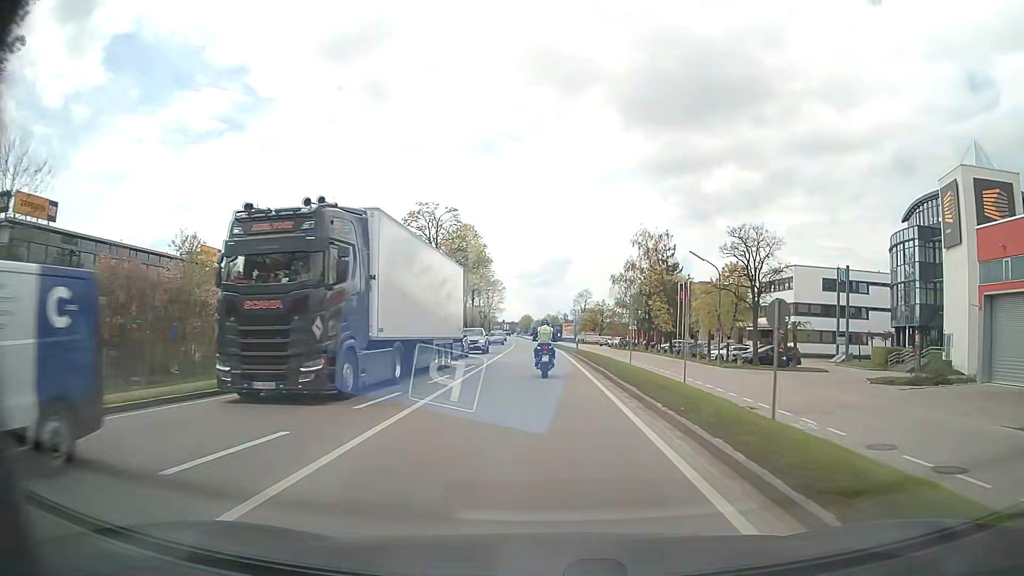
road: primary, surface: asphalt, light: Day
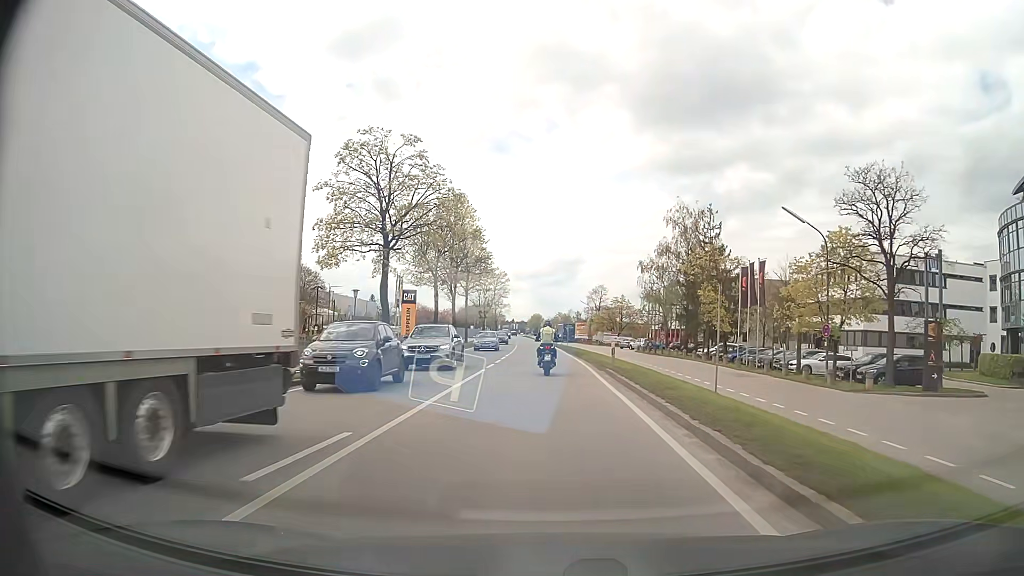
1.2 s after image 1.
(-0.1, +18.1) m; -1°
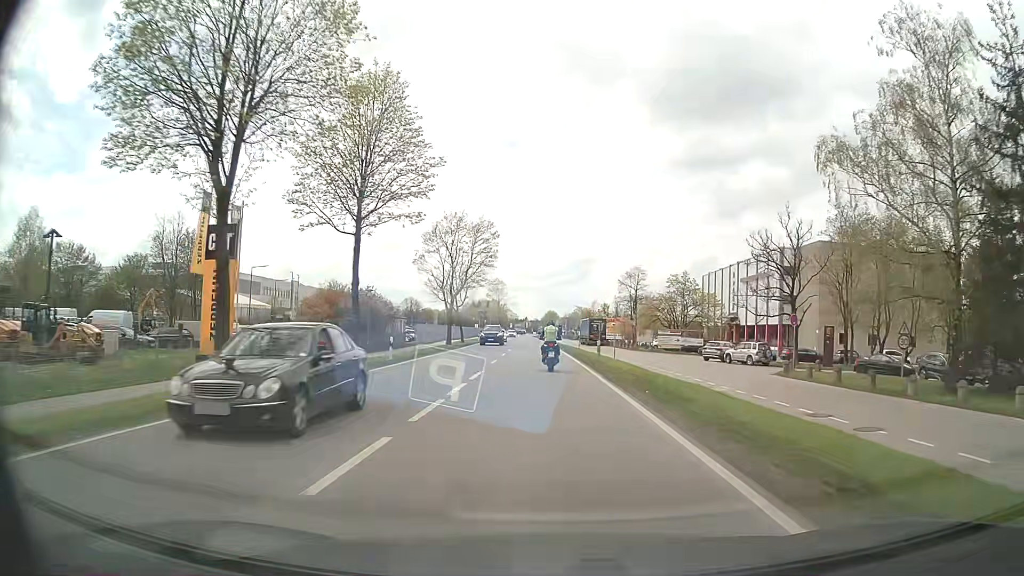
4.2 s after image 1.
(-0.6, +47.1) m; -1°
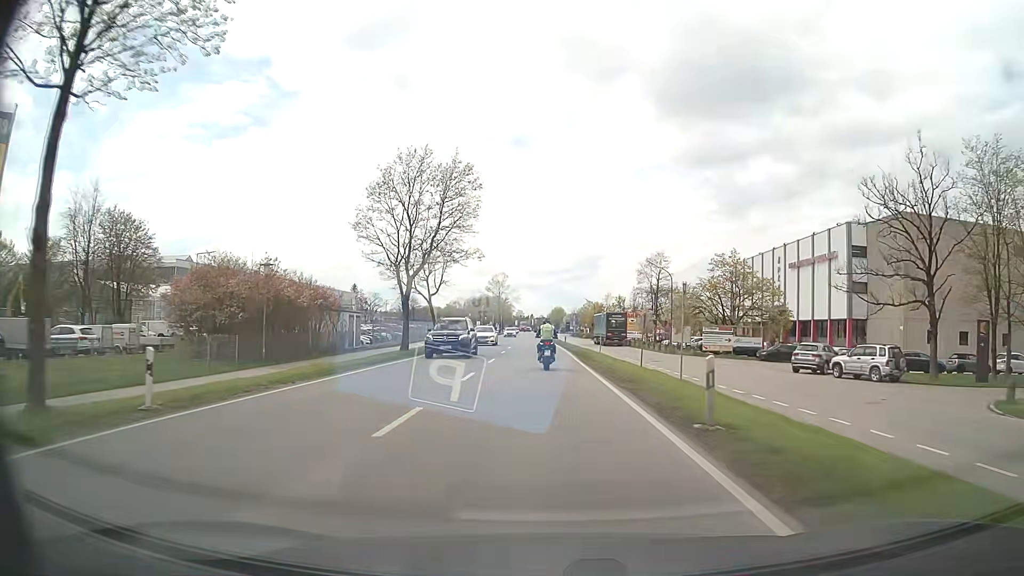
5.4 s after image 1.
(0.0, +19.1) m; 0°
(0, +10) (0, +20) (0, +30) (-1, +40) (-1, +50) (-1, +60) (-2, +70) (-2, +80) (-2, +90) (-3, +100) m
